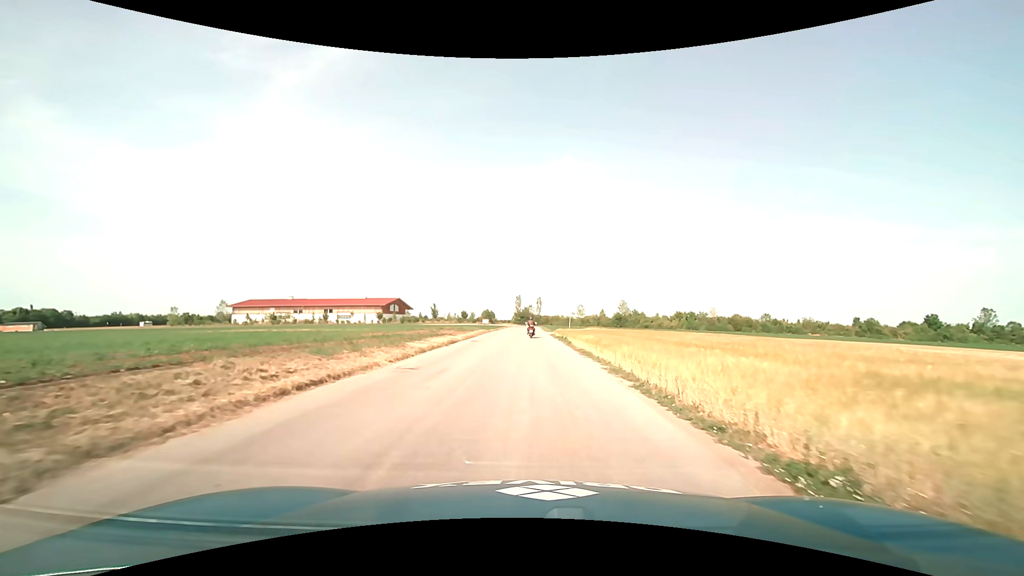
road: service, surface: asphalt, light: Day
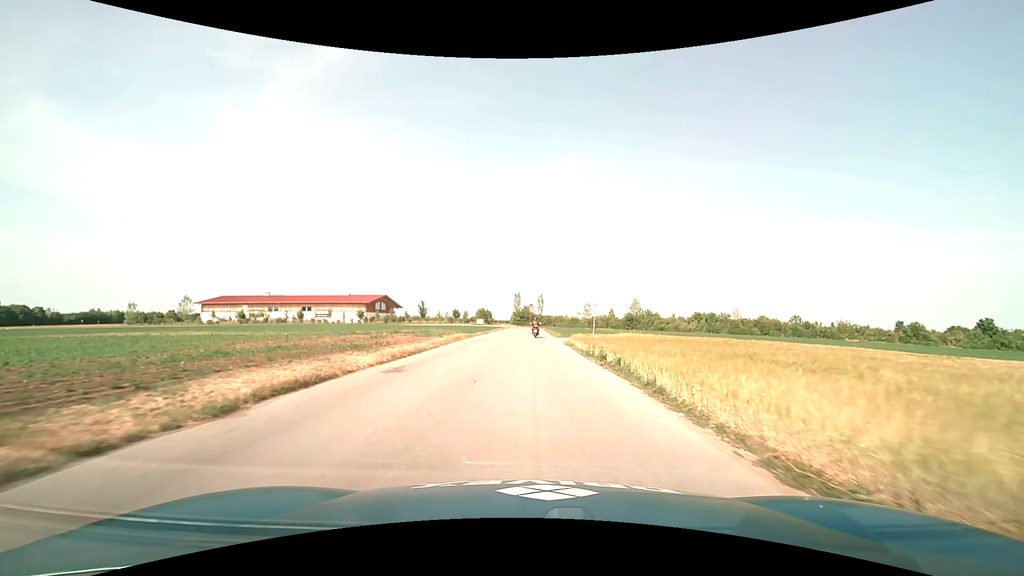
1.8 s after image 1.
(-0.1, +20.3) m; 0°
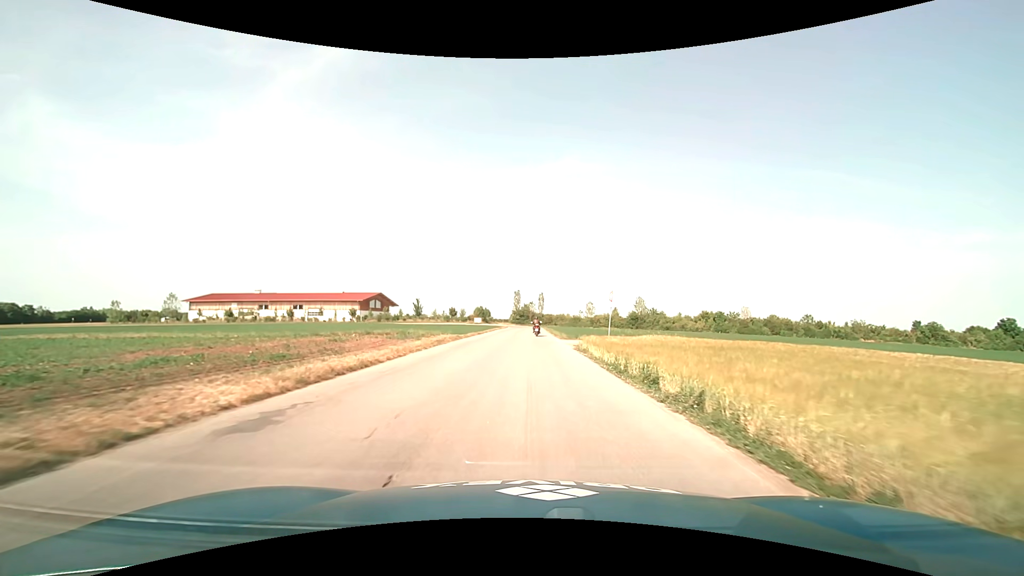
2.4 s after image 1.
(0.0, +6.9) m; 0°
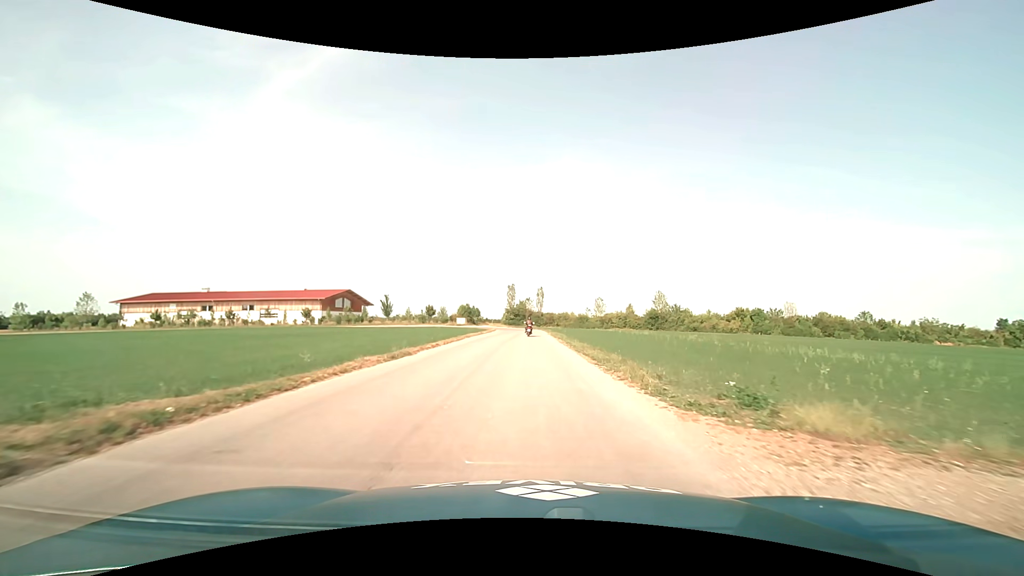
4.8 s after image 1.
(+0.1, +28.9) m; 0°
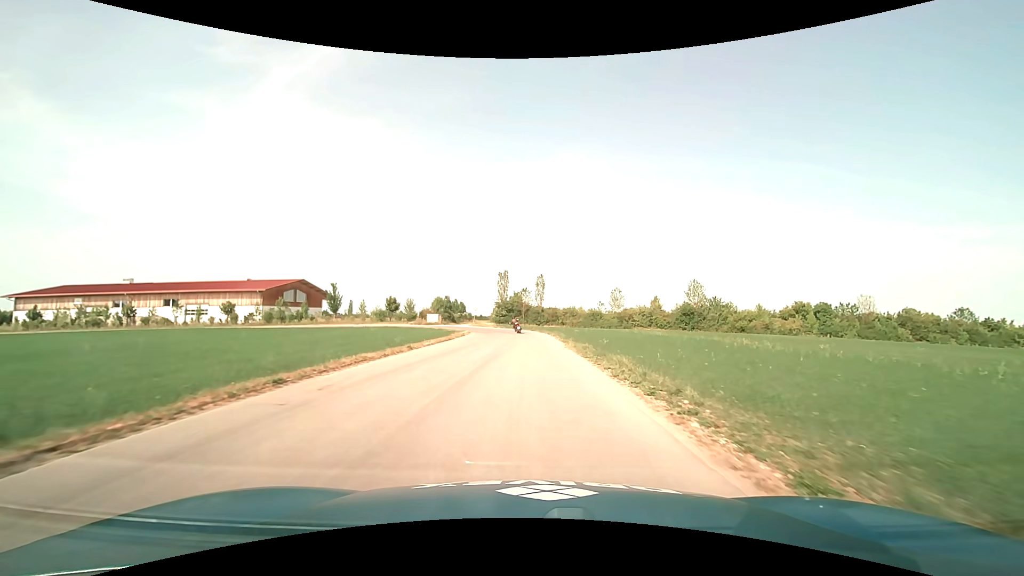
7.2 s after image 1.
(+0.2, +30.1) m; +1°
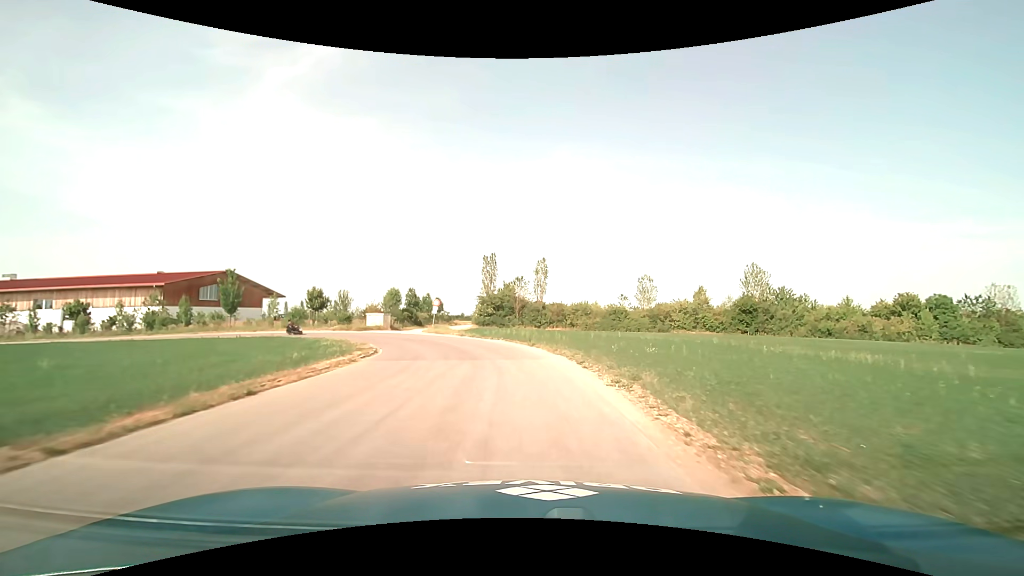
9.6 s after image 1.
(0.0, +29.2) m; 0°
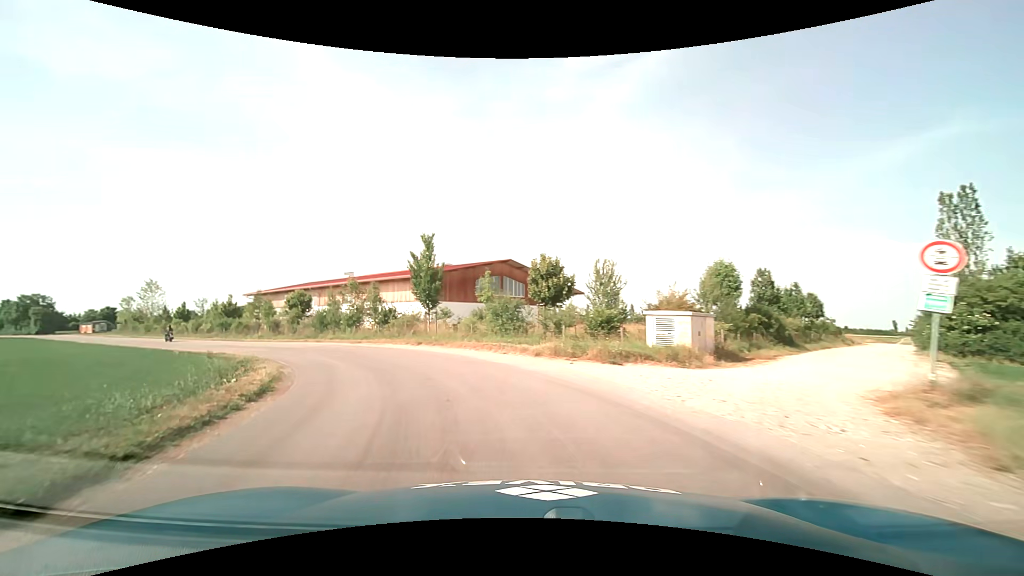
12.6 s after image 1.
(-7.2, +33.8) m; -35°
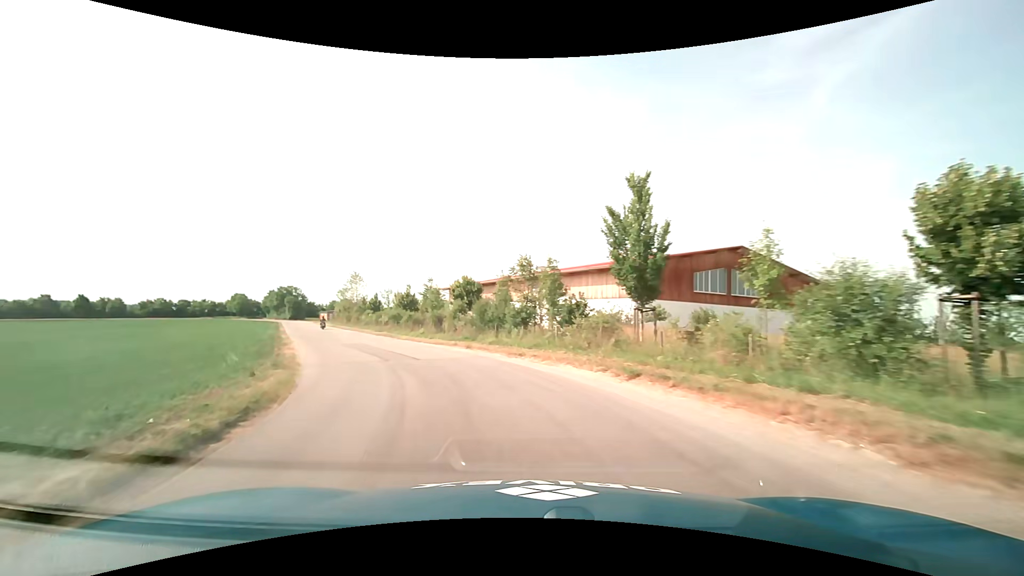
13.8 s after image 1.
(-2.9, +14.1) m; -22°
(-1, +10) (-4, +19) (-8, +29) (-13, +37) (-18, +46) (-22, +55) (-27, +64) (-32, +73) (-36, +82) (-41, +90) m
